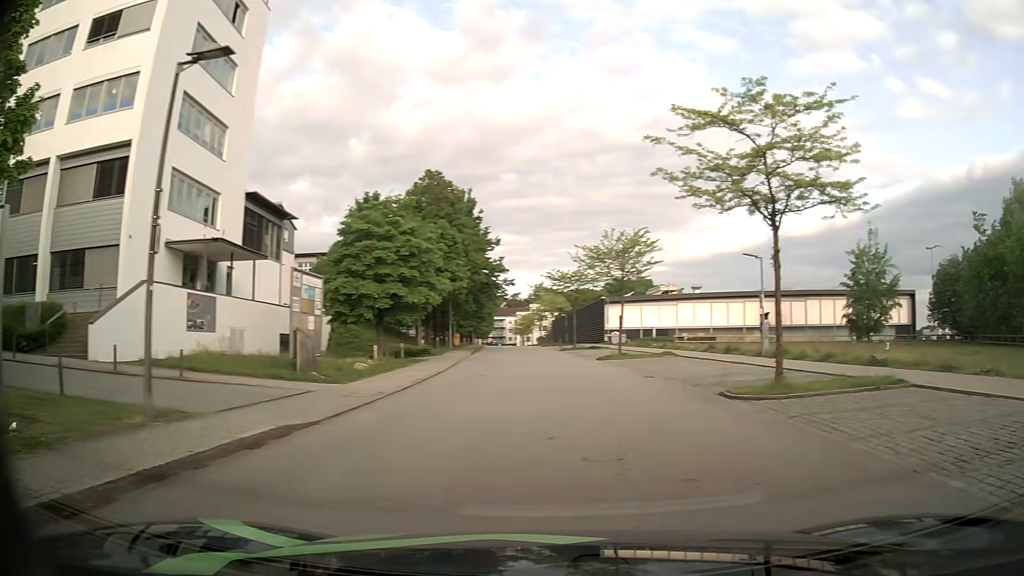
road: residential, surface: asphalt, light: Day
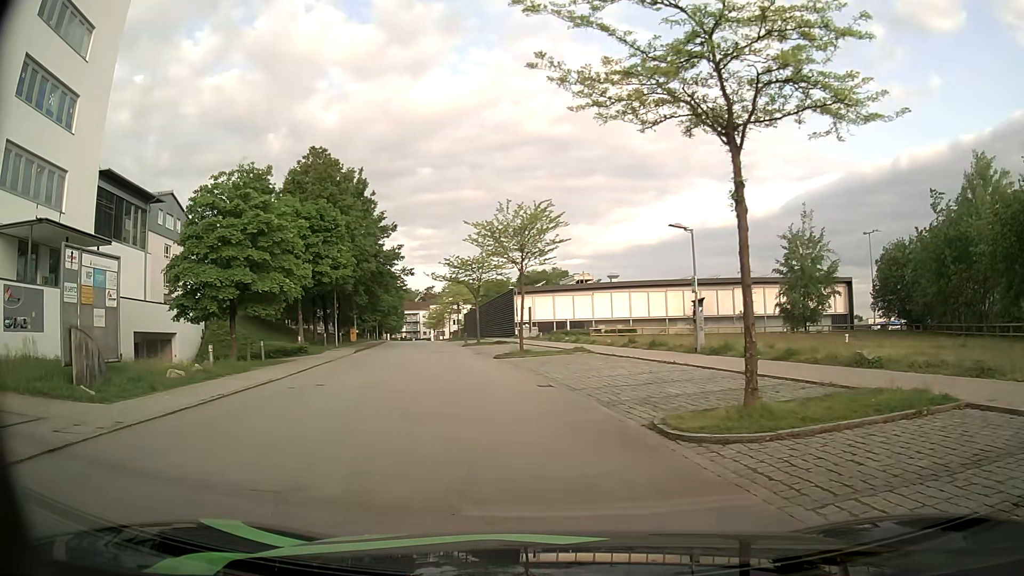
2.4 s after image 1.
(+1.4, +6.2) m; +7°
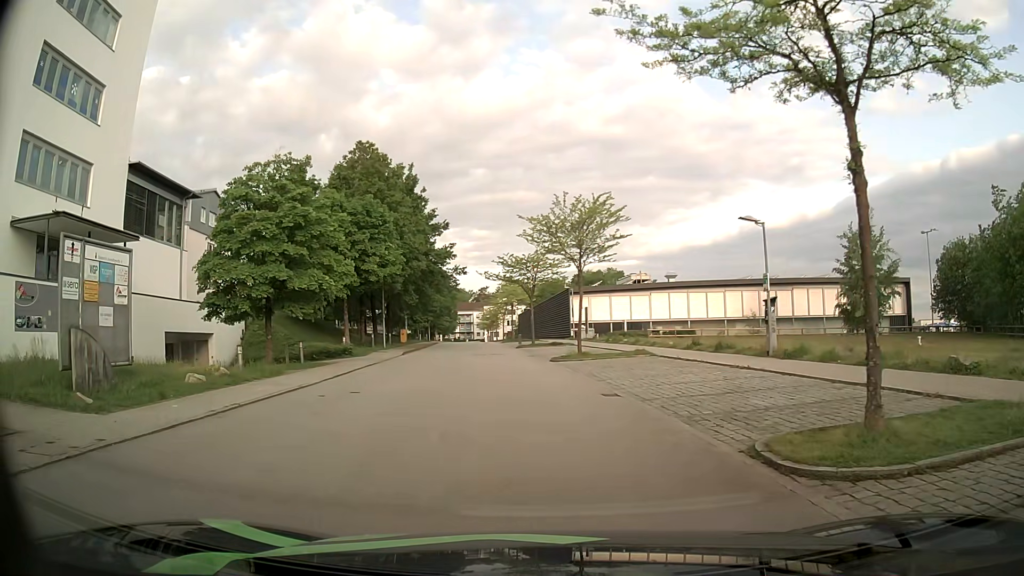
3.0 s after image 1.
(0.0, +1.9) m; -4°
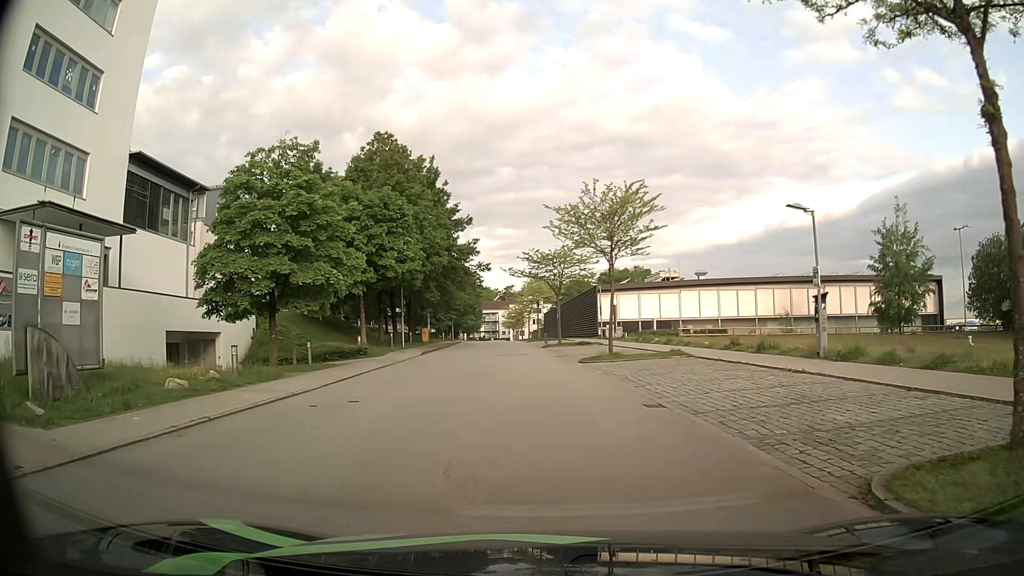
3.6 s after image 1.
(0.0, +2.2) m; -1°
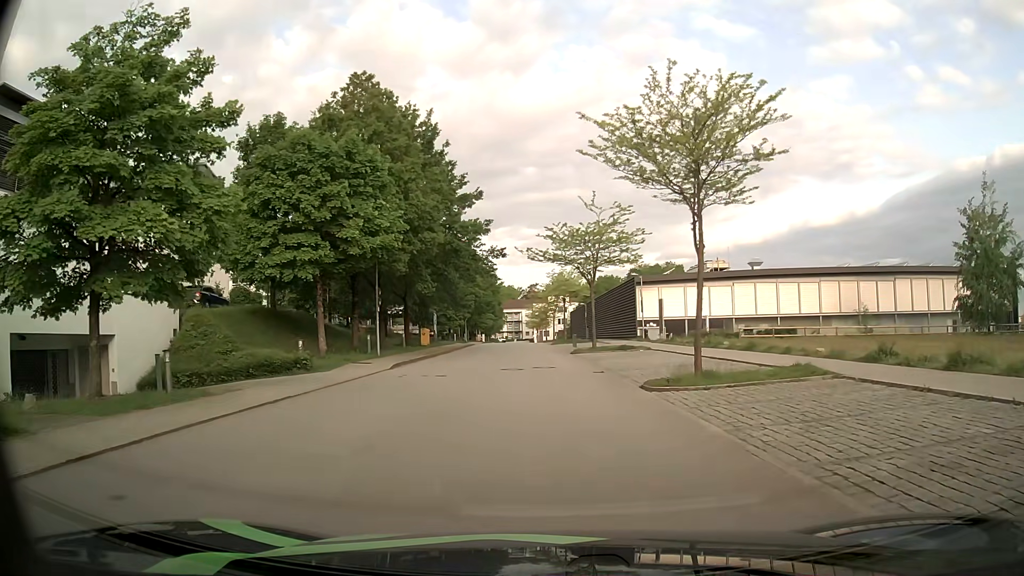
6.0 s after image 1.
(-0.6, +12.0) m; -4°
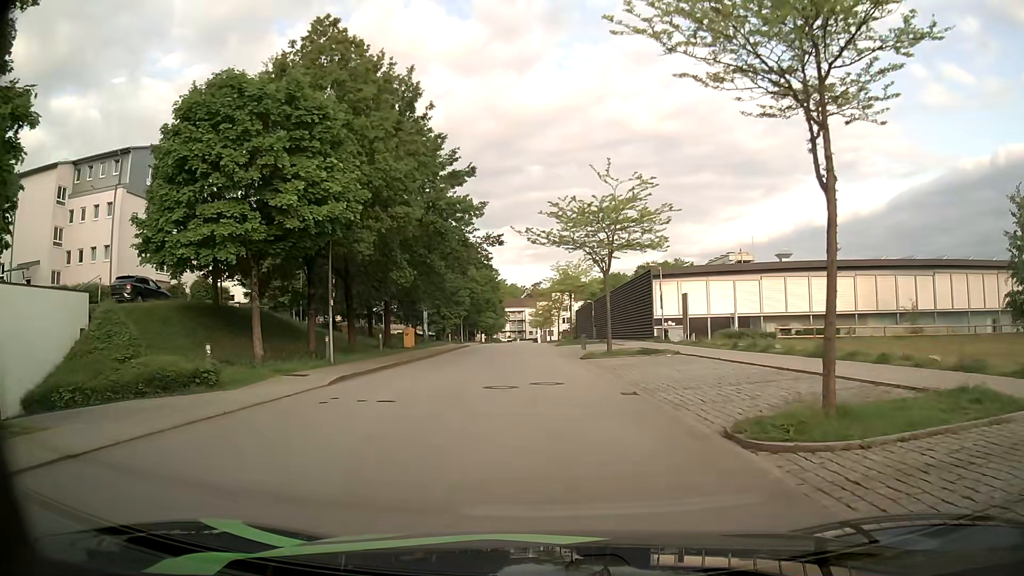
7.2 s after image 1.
(+0.1, +7.1) m; +1°
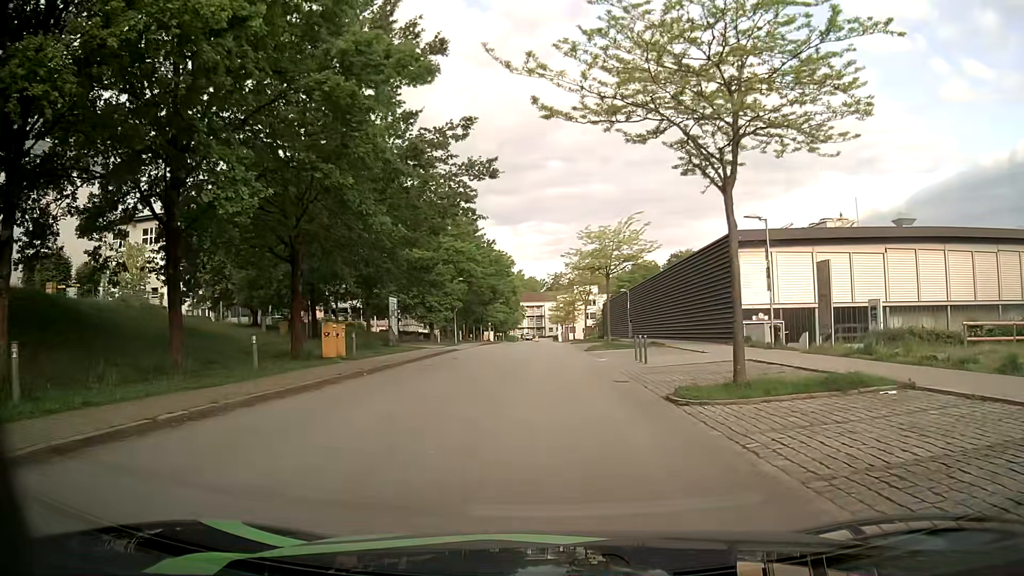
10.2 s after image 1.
(-0.3, +18.5) m; -1°
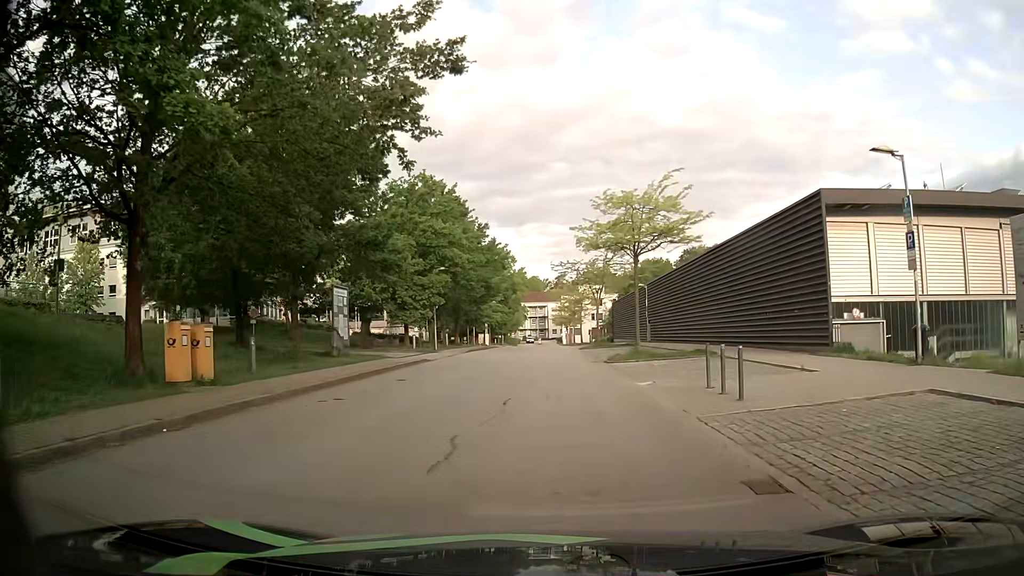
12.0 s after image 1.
(-0.2, +10.7) m; 0°
(0, +10) (0, +20) (-1, +30) (-1, +40) (-1, +50) (-1, +60) (-1, +70) (-1, +80) (-2, +90) (-2, +100) m
